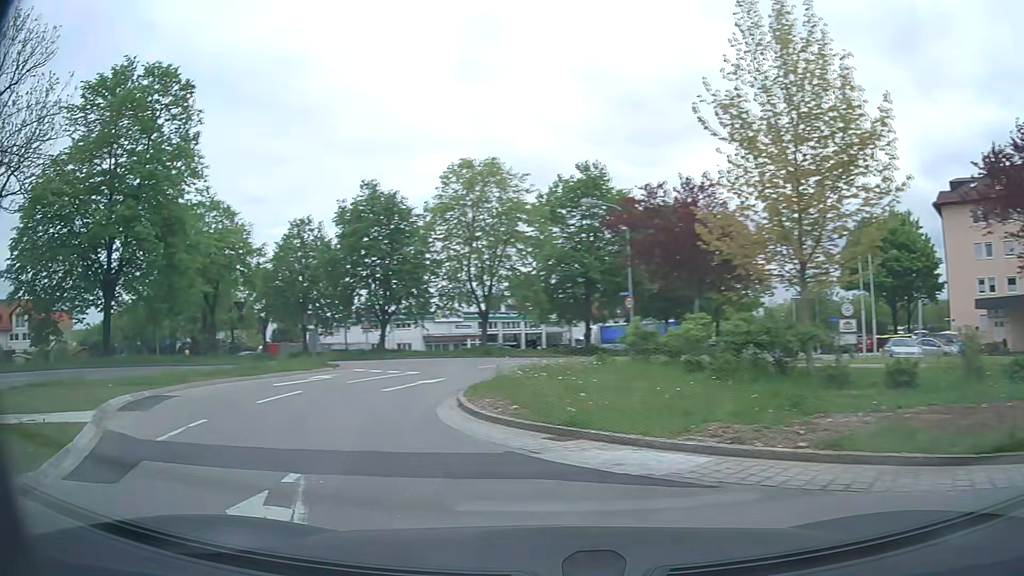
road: tertiary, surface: asphalt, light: Day
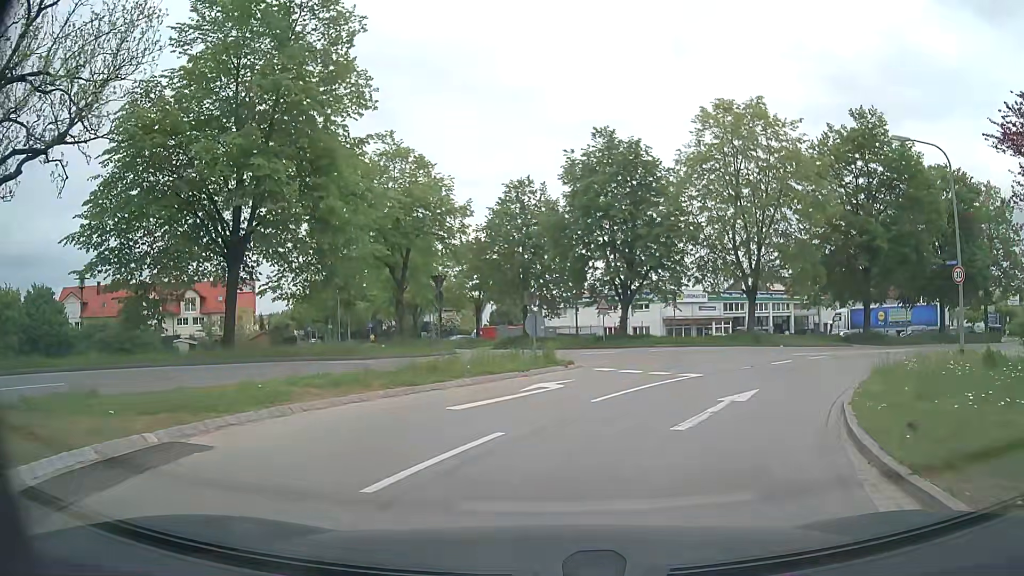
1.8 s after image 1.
(-2.1, +8.8) m; -18°
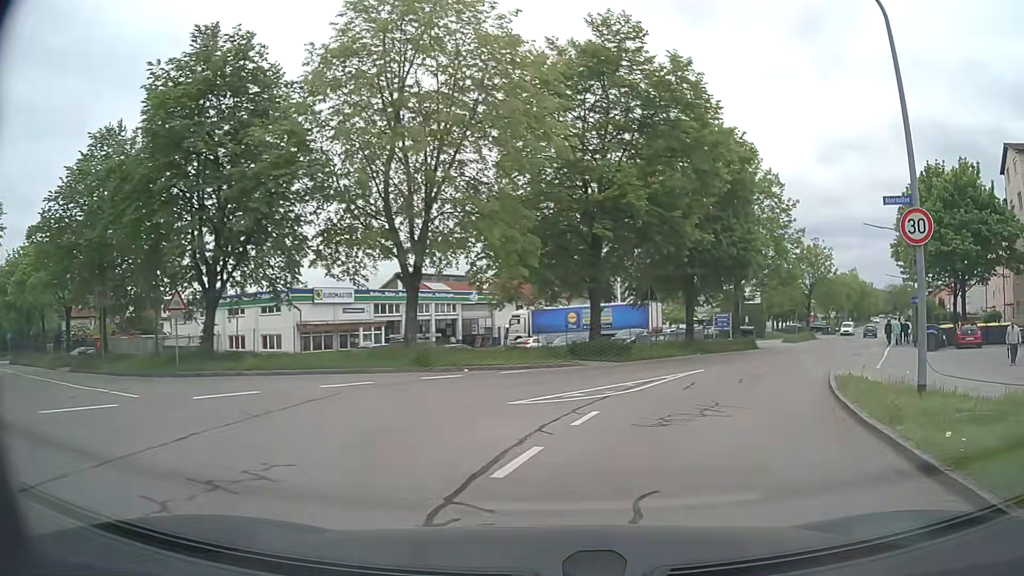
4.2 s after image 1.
(+3.4, +14.1) m; +29°
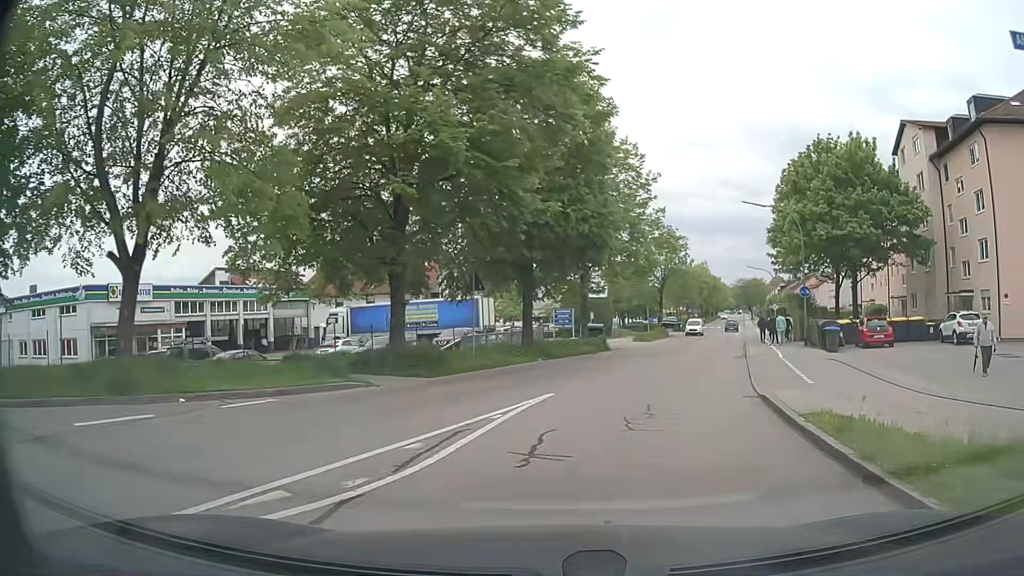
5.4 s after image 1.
(+1.0, +7.2) m; +14°
(+1, +10) (+3, +20) (+6, +29) (+9, +39) (+12, +48) (+15, +58) (+18, +68) (+20, +77) (+23, +87) (+26, +96) m
